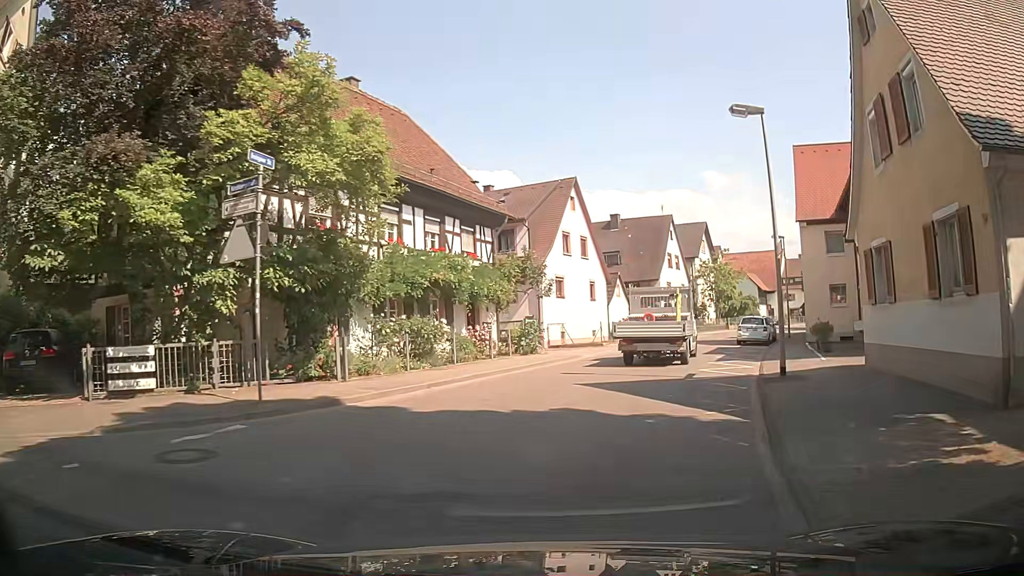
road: tertiary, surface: asphalt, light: Day
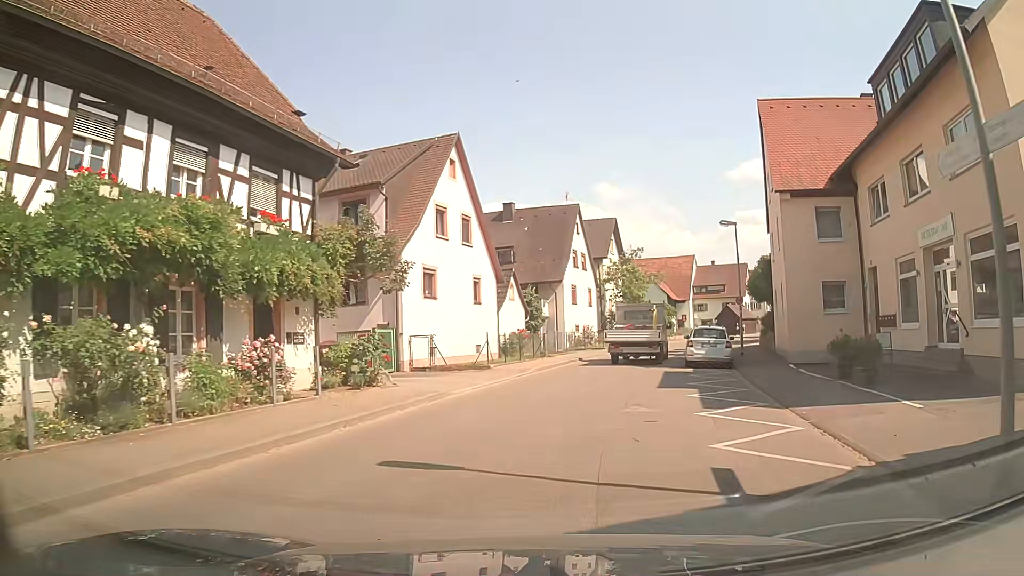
(+1.1, +10.5) m; +10°
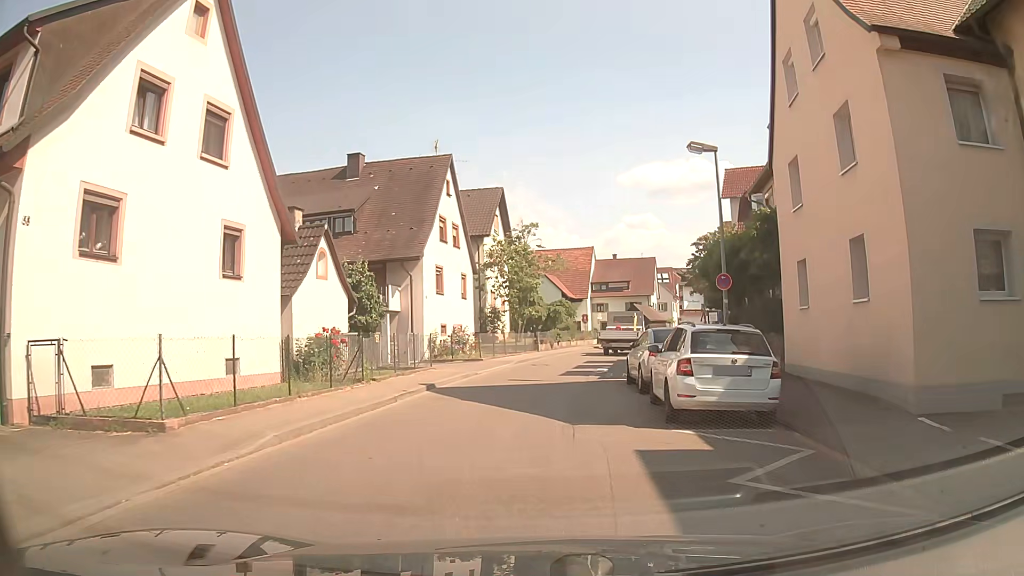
(+1.5, +14.0) m; +9°
